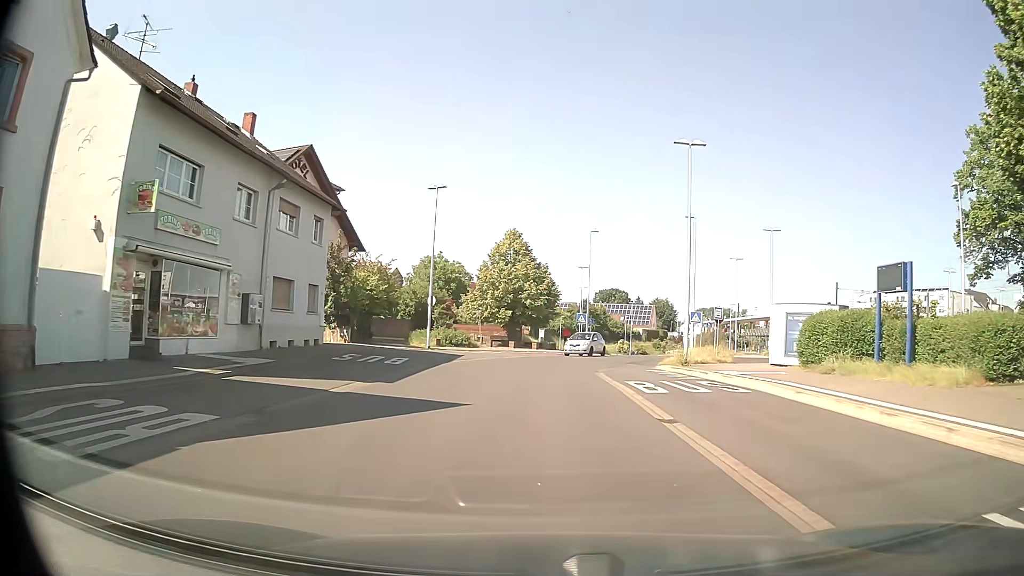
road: tertiary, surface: asphalt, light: Day
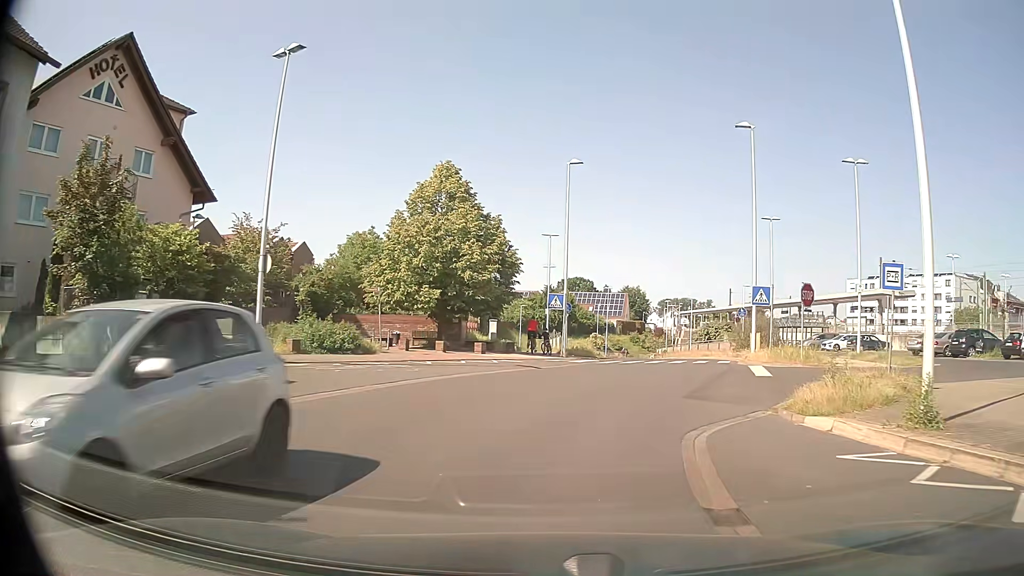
(+0.2, +20.5) m; +3°
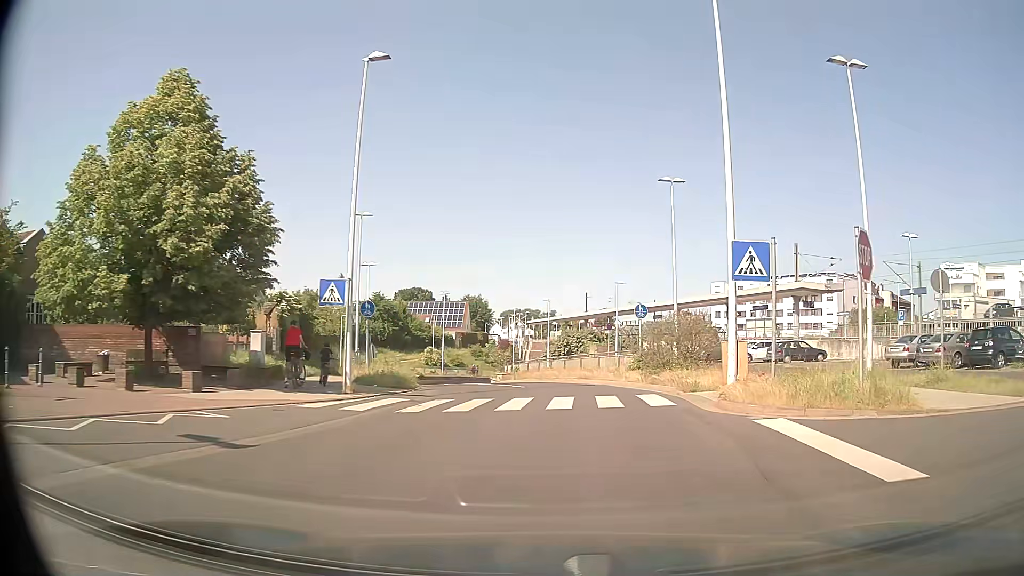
(+1.7, +14.6) m; +13°
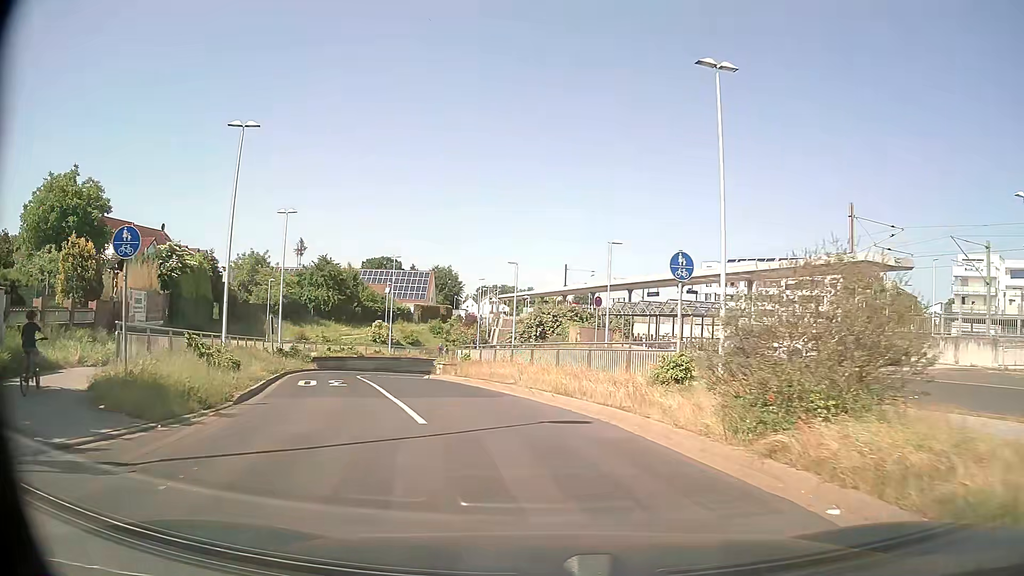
(+0.6, +13.7) m; +2°
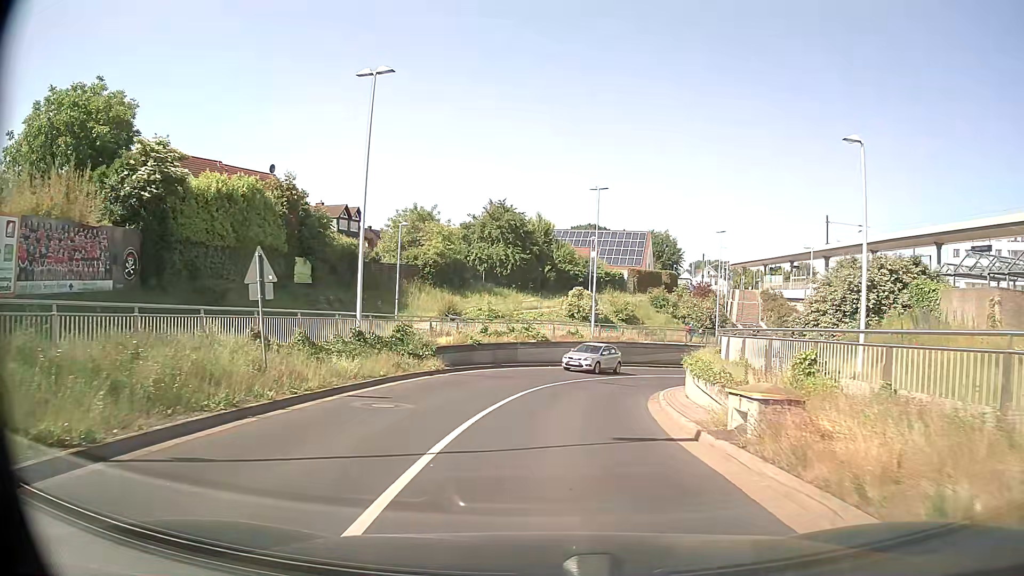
(-4.1, +22.0) m; -17°
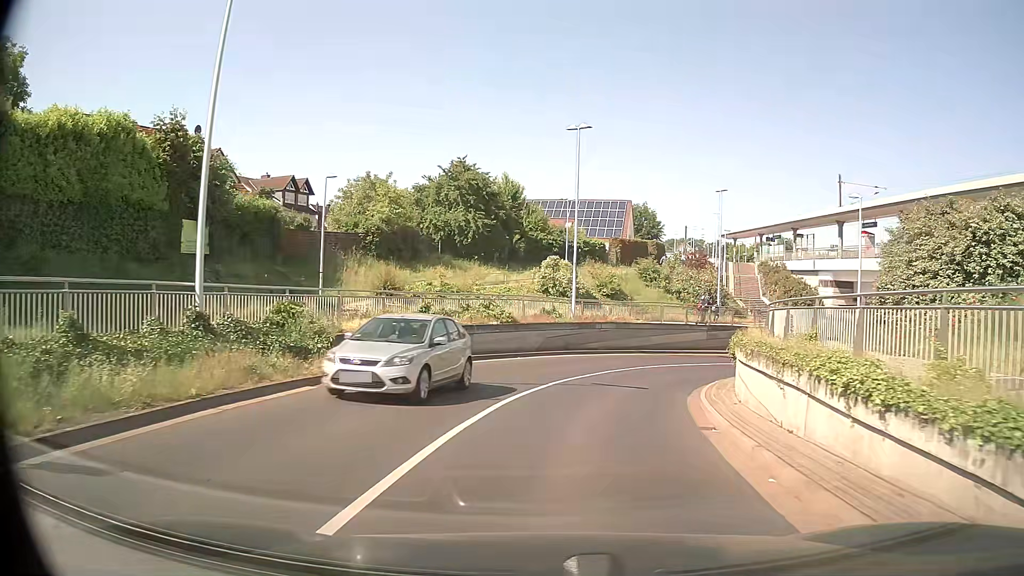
(+0.1, +9.3) m; +2°
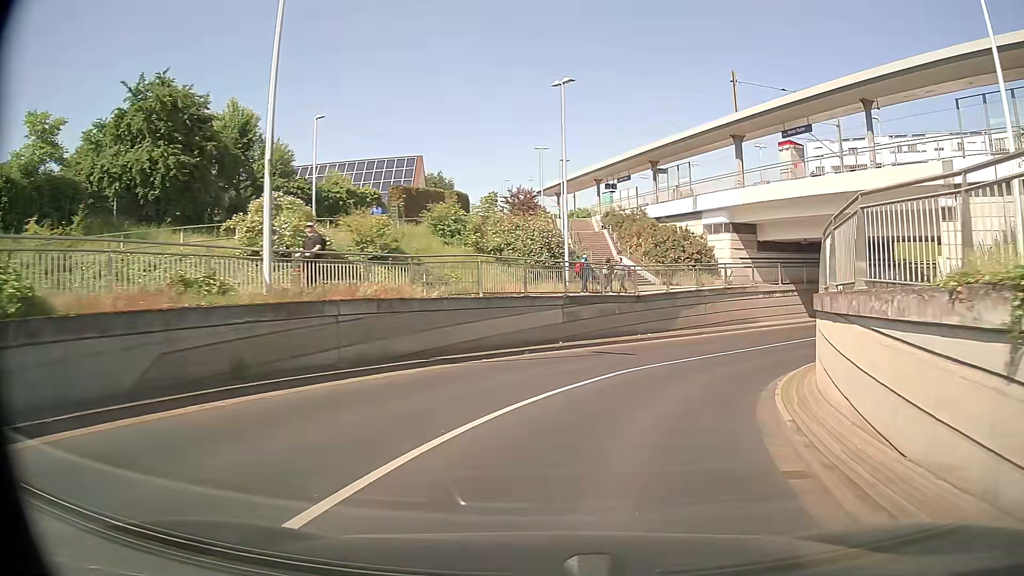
(+2.5, +19.6) m; +17°
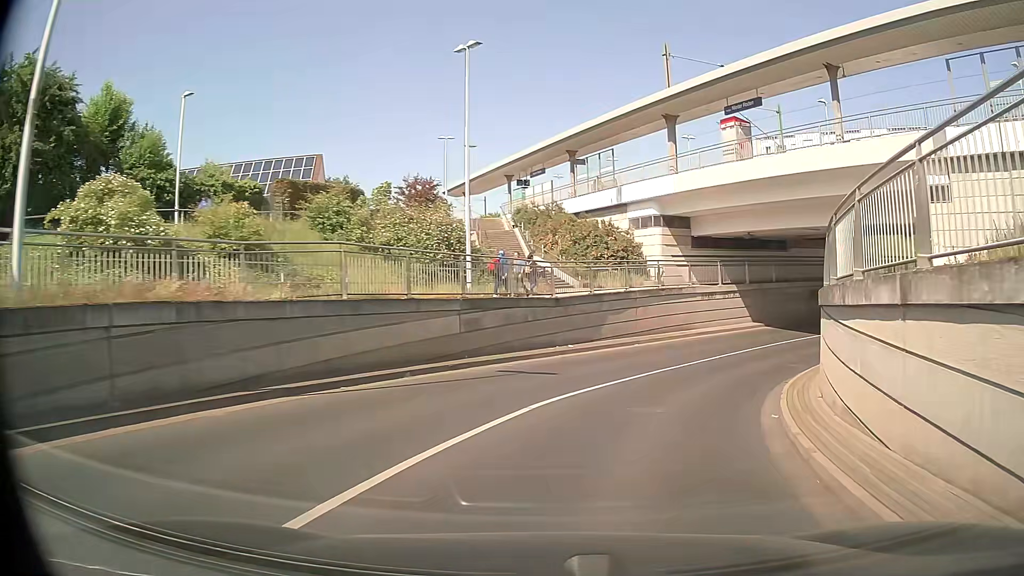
(+0.3, +5.2) m; +7°
